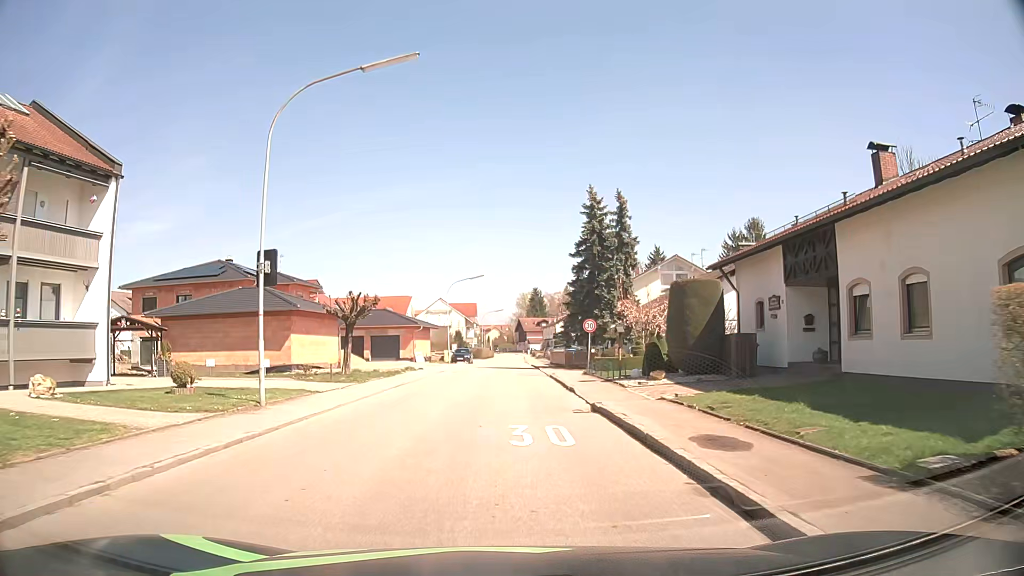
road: residential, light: Day
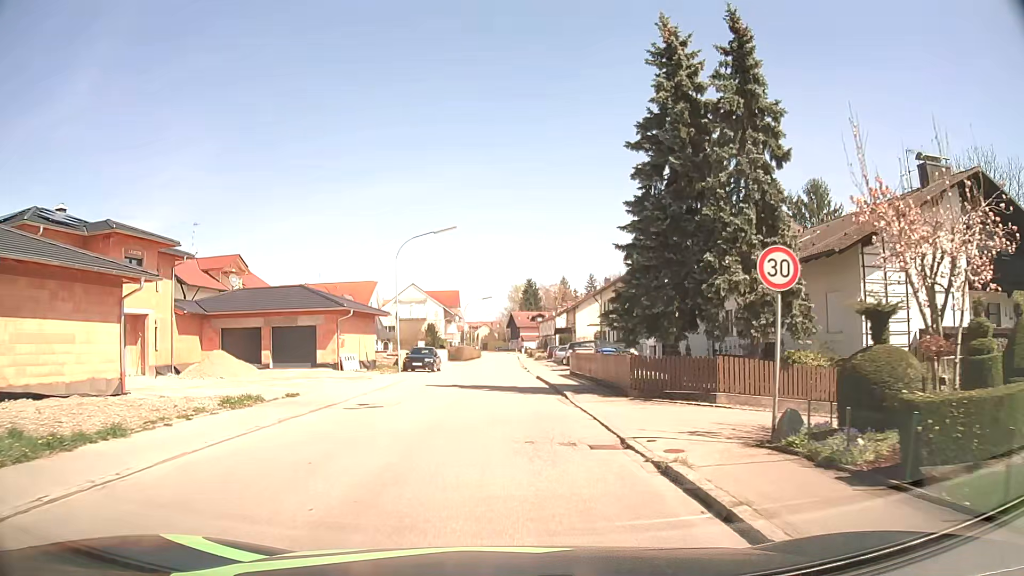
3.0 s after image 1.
(0.0, +23.7) m; 0°
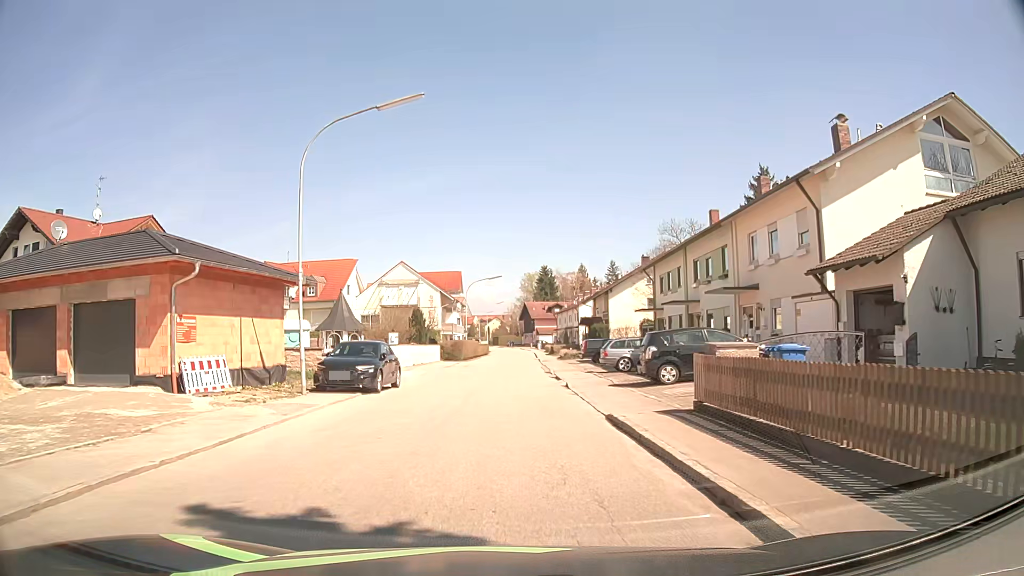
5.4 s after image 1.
(-0.2, +19.3) m; -1°
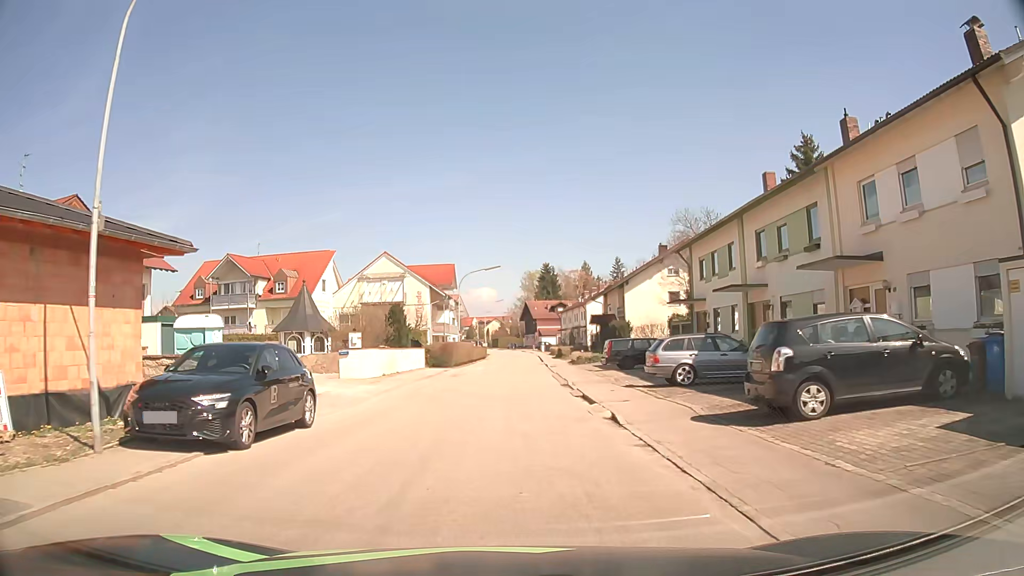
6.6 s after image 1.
(0.0, +9.6) m; 0°
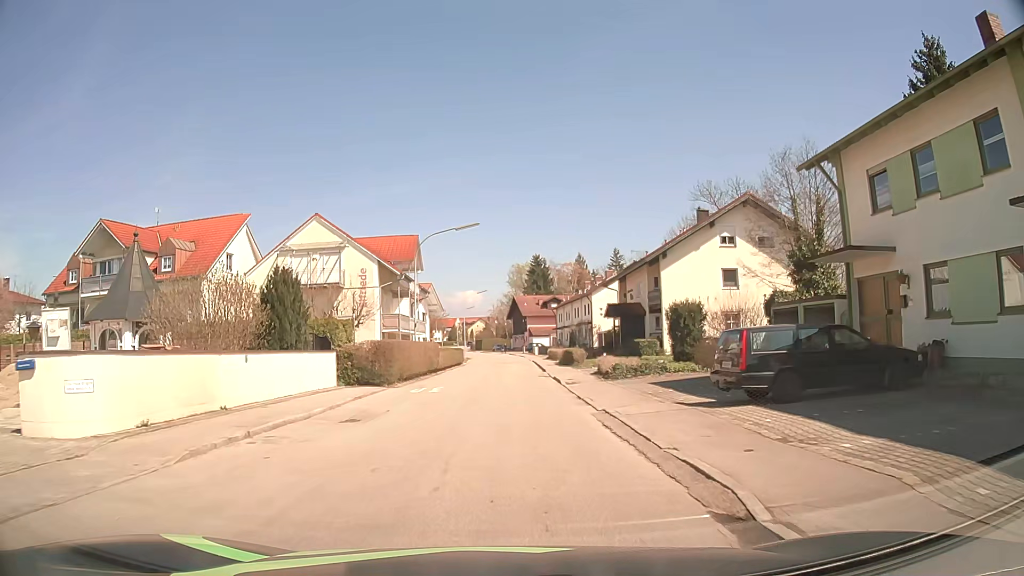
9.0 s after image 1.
(+0.1, +19.2) m; +2°
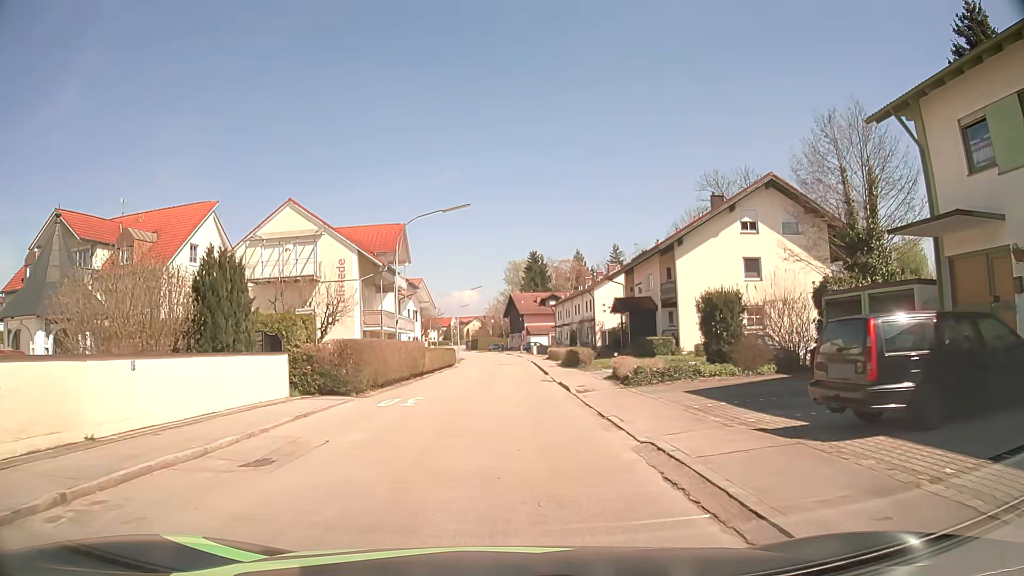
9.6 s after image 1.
(0.0, +4.8) m; -1°
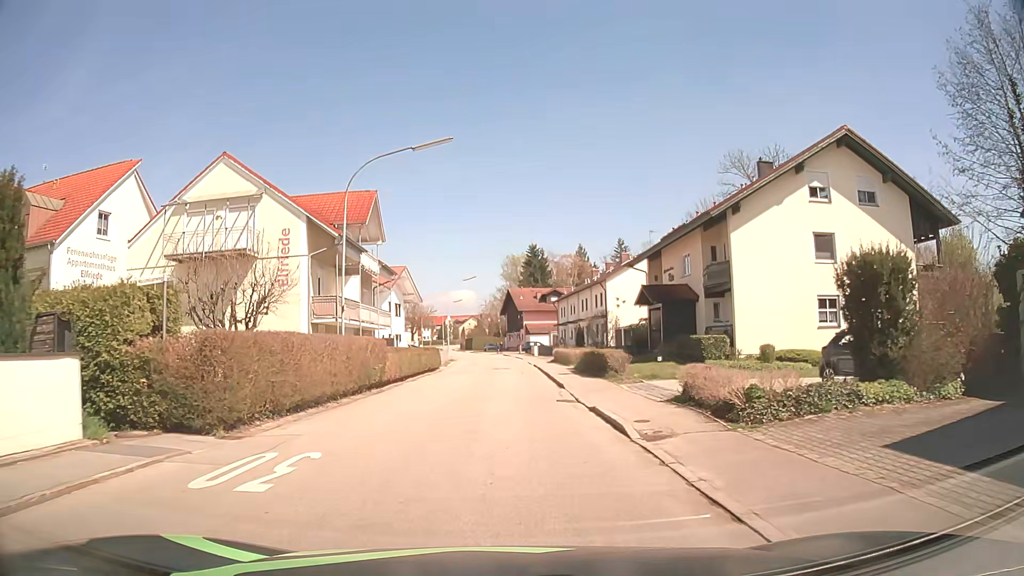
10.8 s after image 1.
(+0.1, +9.7) m; +1°
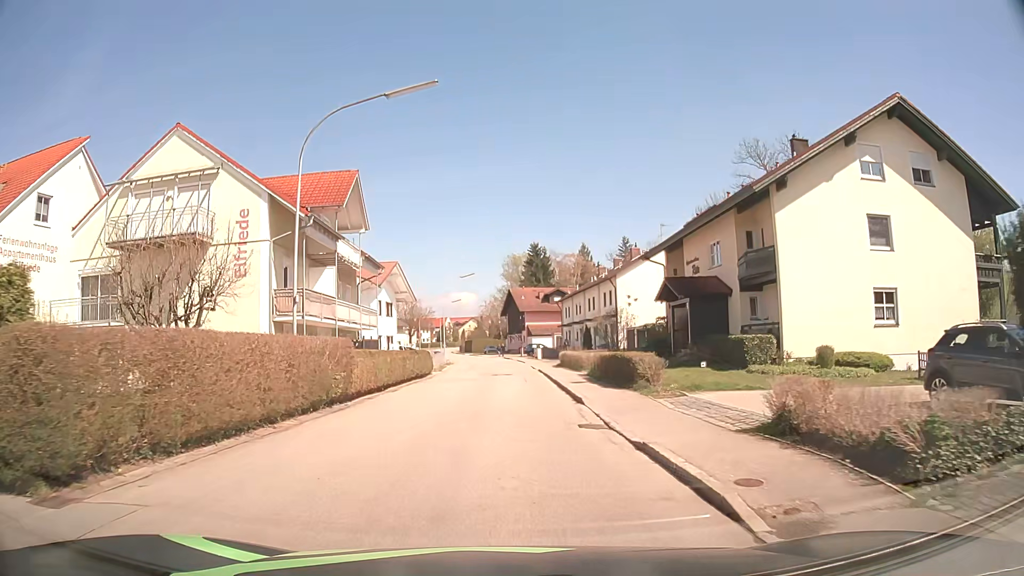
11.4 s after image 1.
(0.0, +4.9) m; 0°
(0, +10) (0, +20) (0, +30) (0, +40) (0, +50) (-1, +60) (-2, +70) (-3, +80) (-4, +90) (-6, +100) m
